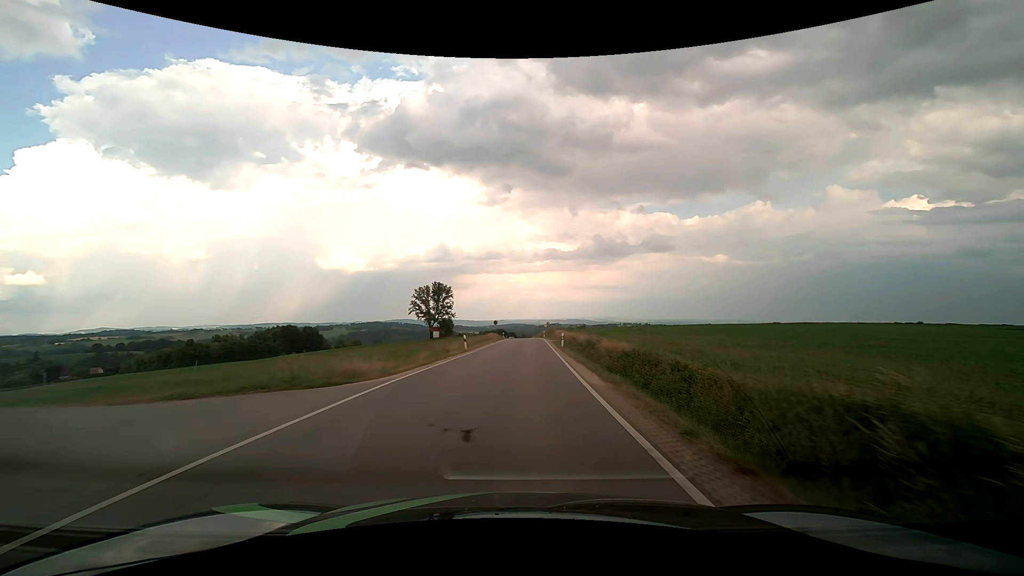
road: tertiary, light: Day
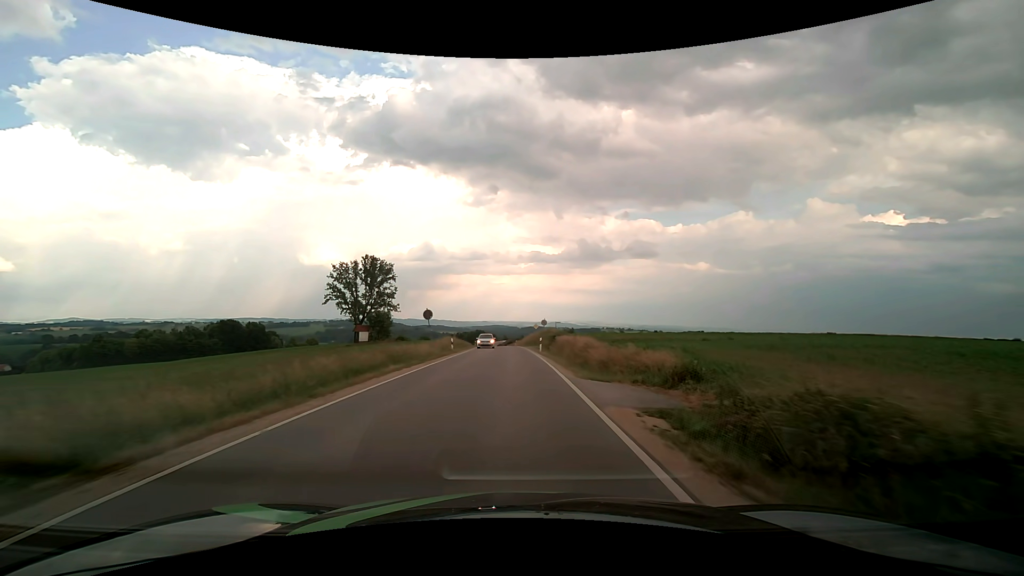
(+1.2, +42.1) m; +2°
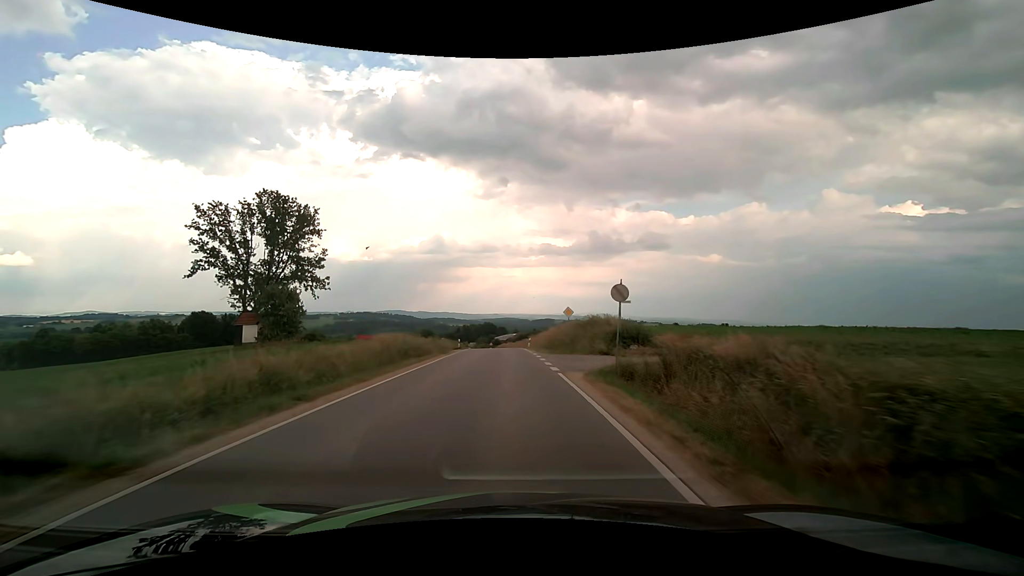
(-0.2, +34.4) m; -1°
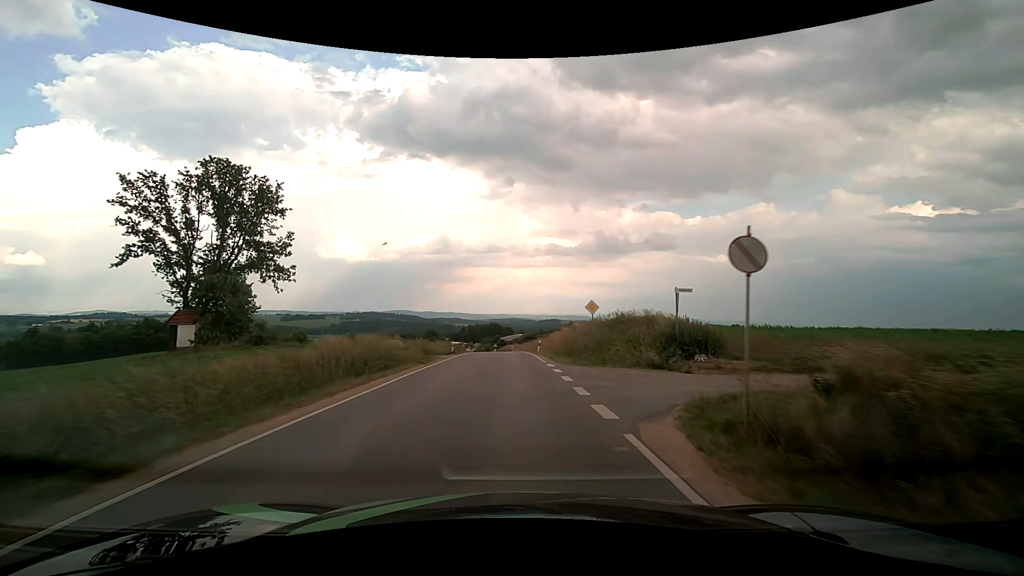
(-0.1, +8.8) m; -1°
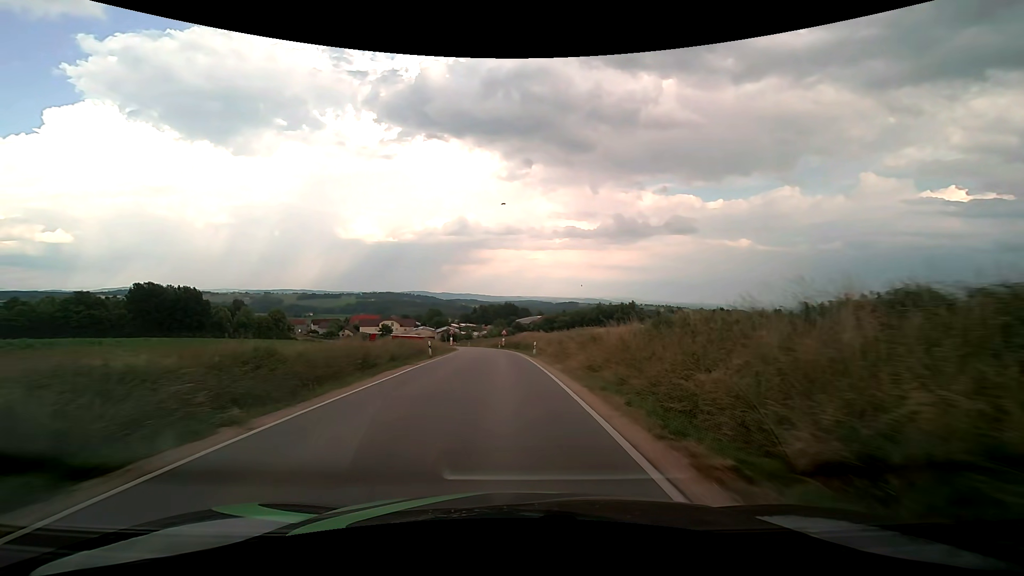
(-0.8, +45.6) m; -2°
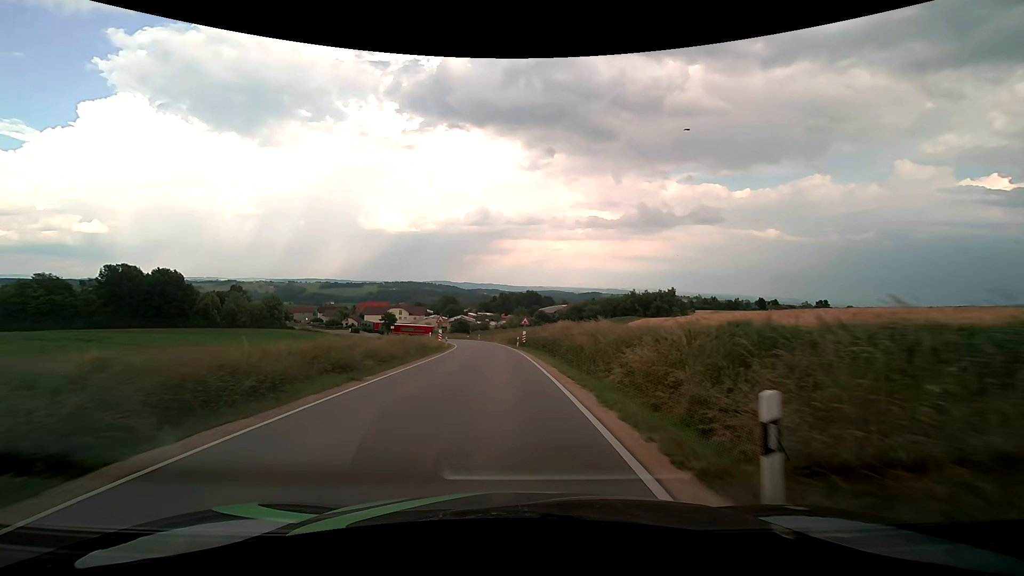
(-0.6, +27.3) m; -2°
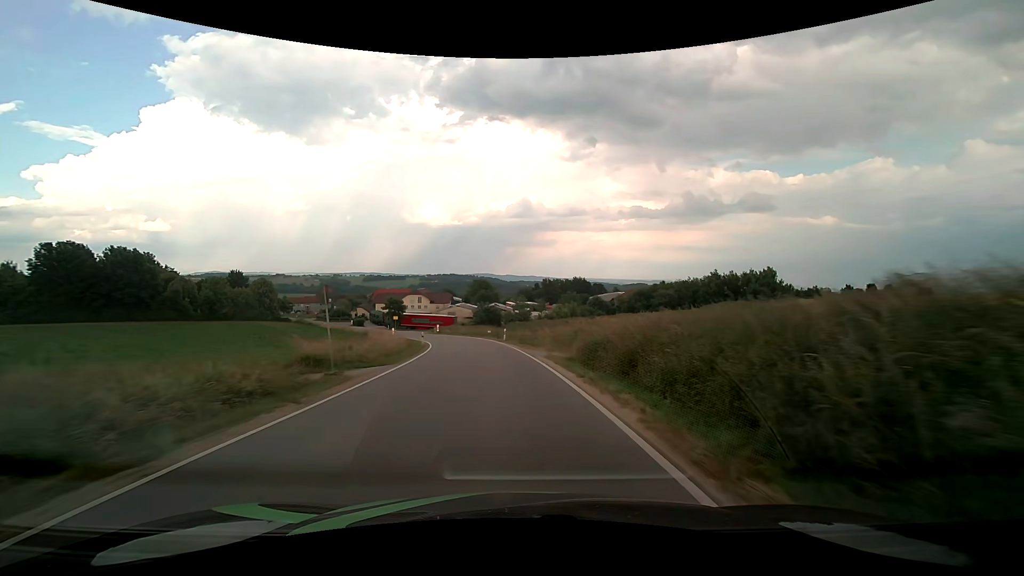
(-1.9, +44.2) m; -5°
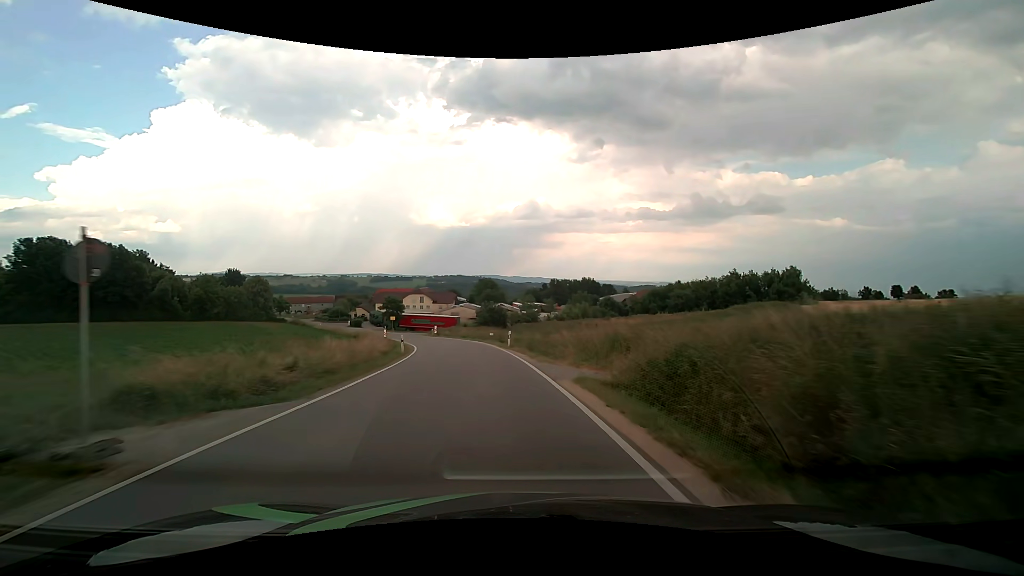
(-0.1, +8.7) m; -1°
(0, +10) (-1, +20) (-2, +30) (-4, +40) (-7, +49) (-10, +59) (-13, +68) (-17, +78) (-21, +87) (-26, +96) m
